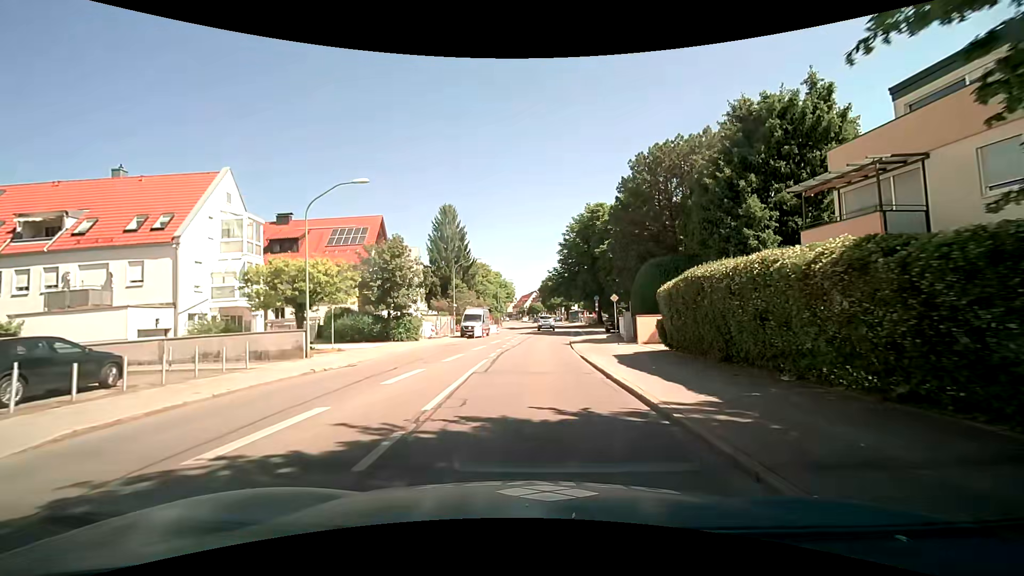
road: secondary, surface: asphalt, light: Day
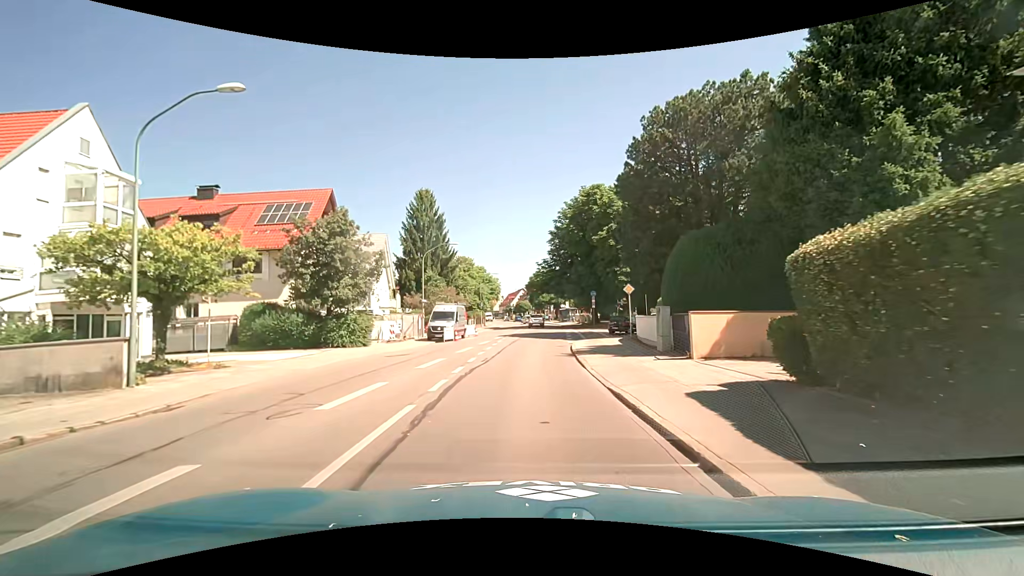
(+0.1, +9.2) m; +2°
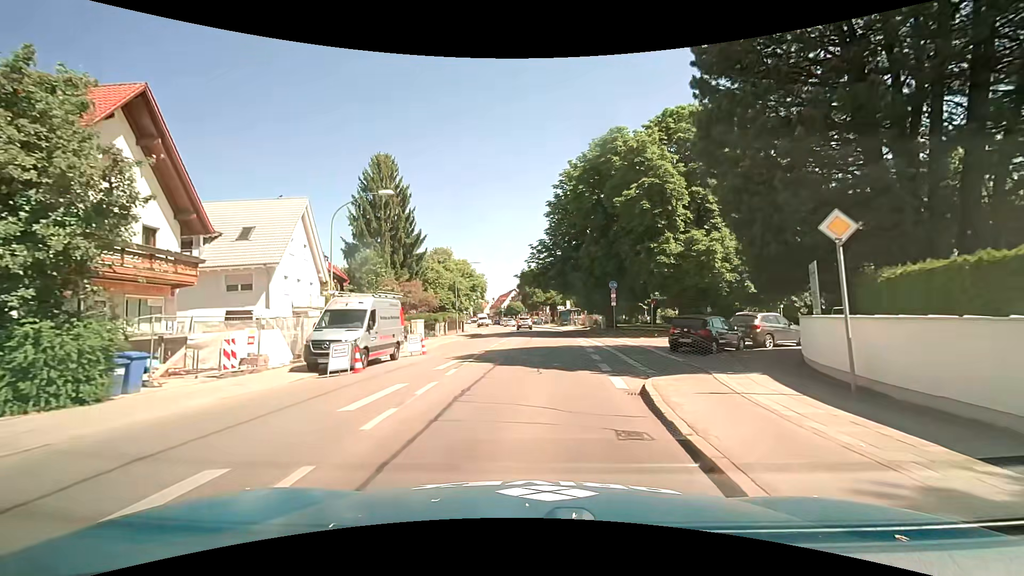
(+0.1, +18.1) m; +1°
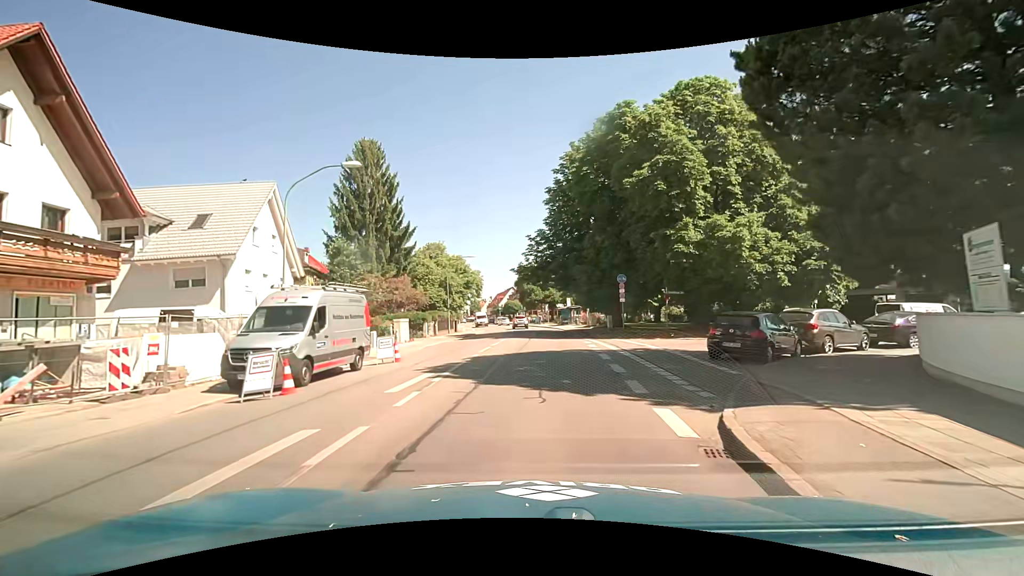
(0.0, +4.4) m; 0°
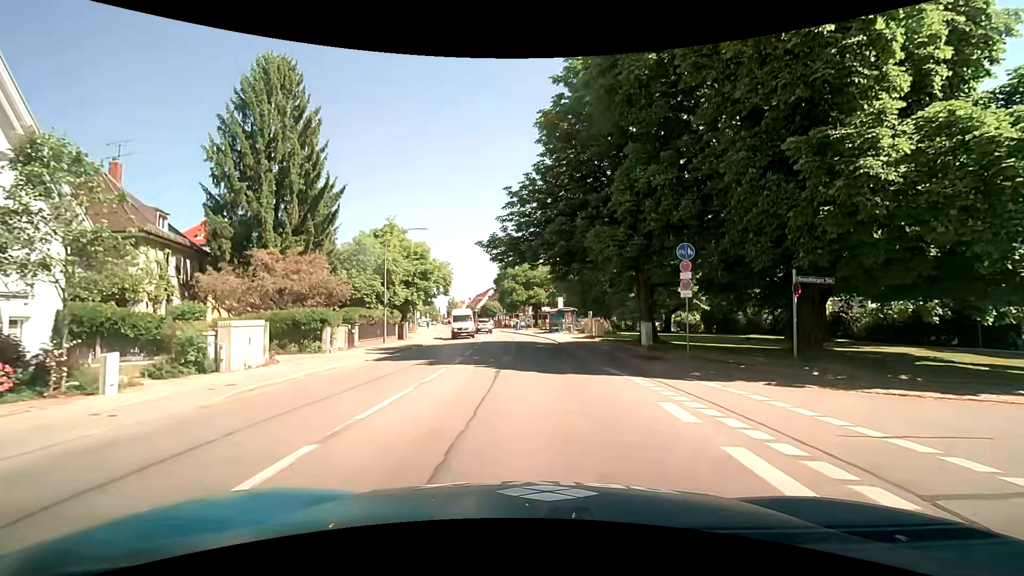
(+0.2, +17.1) m; +1°
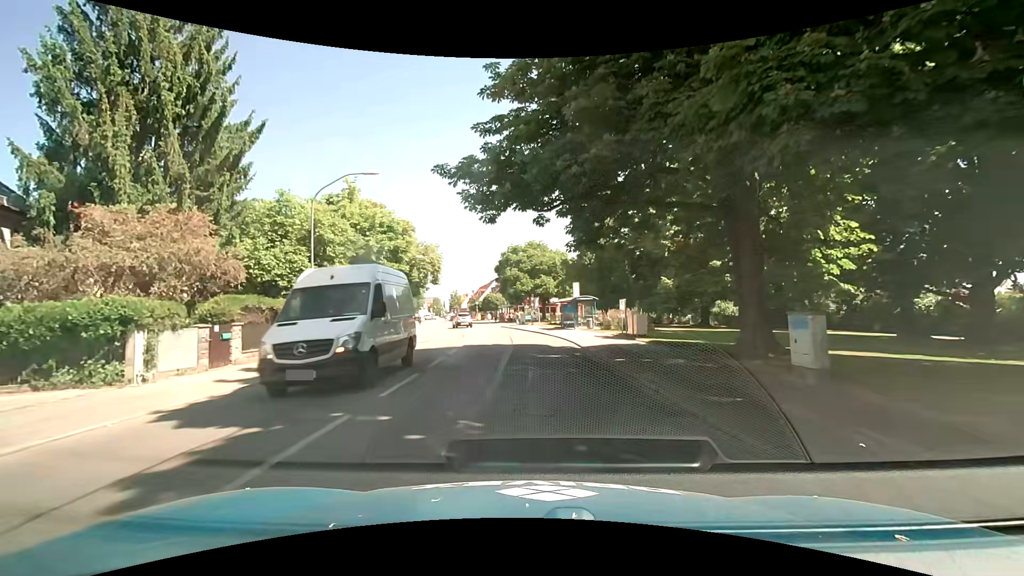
(+0.3, +12.2) m; +1°
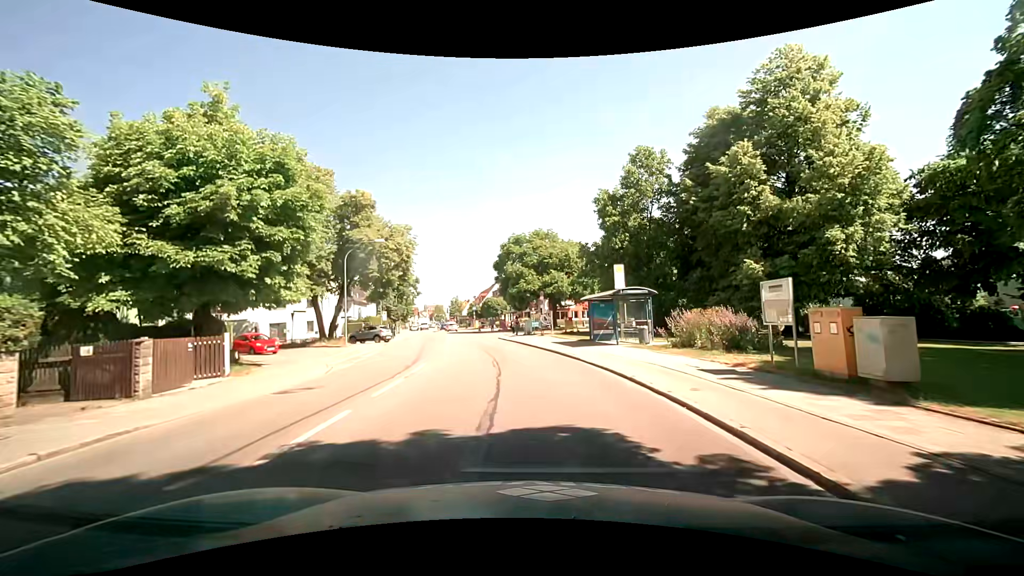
(-0.4, +17.0) m; 0°
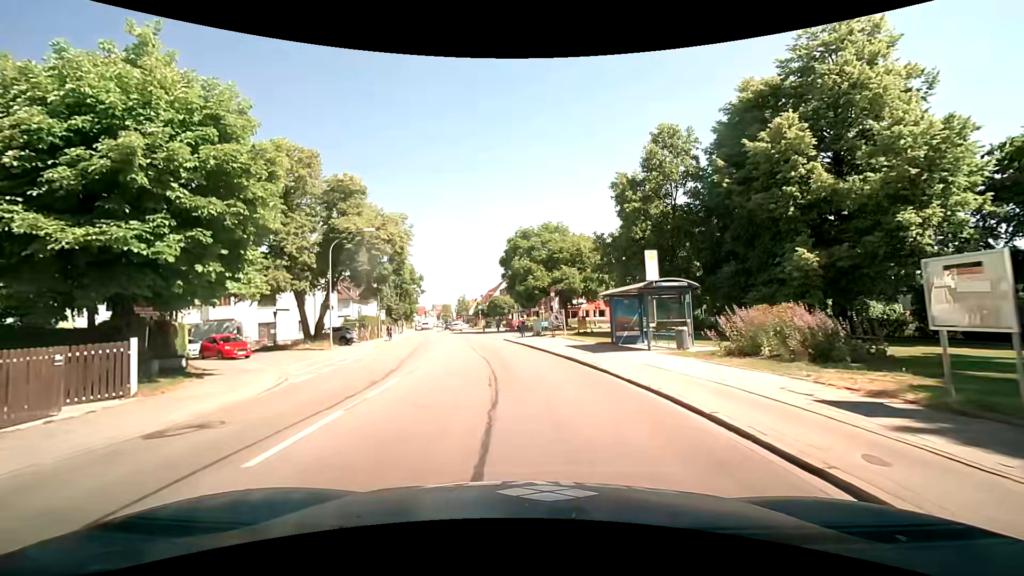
(-0.1, +4.6) m; -1°
(0, +10) (-1, +20) (-3, +30) (-4, +40) (-6, +50) (-8, +59) (-10, +69) (-11, +79) (-13, +89) (-15, +99) m
